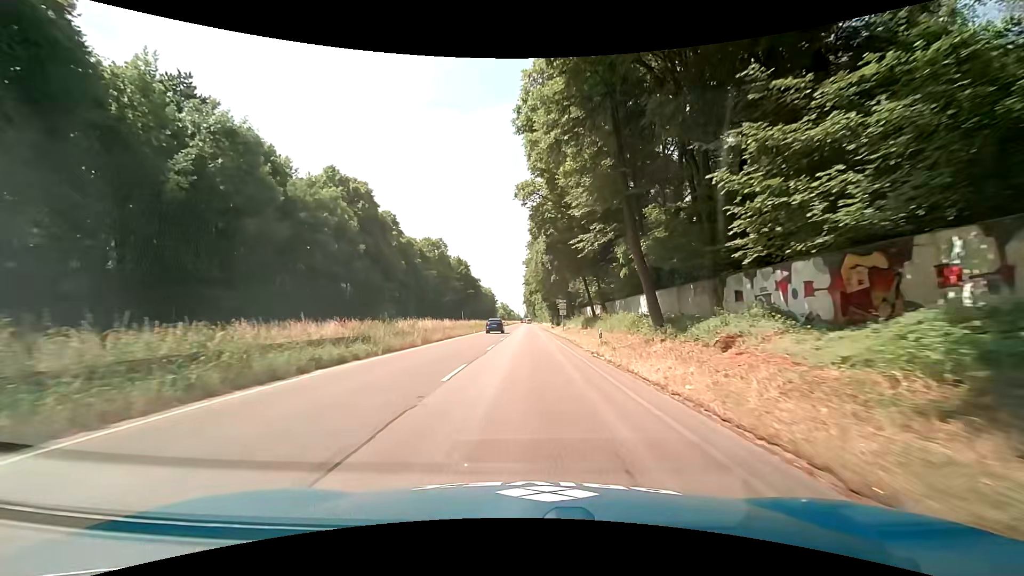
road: trunk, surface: asphalt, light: Day
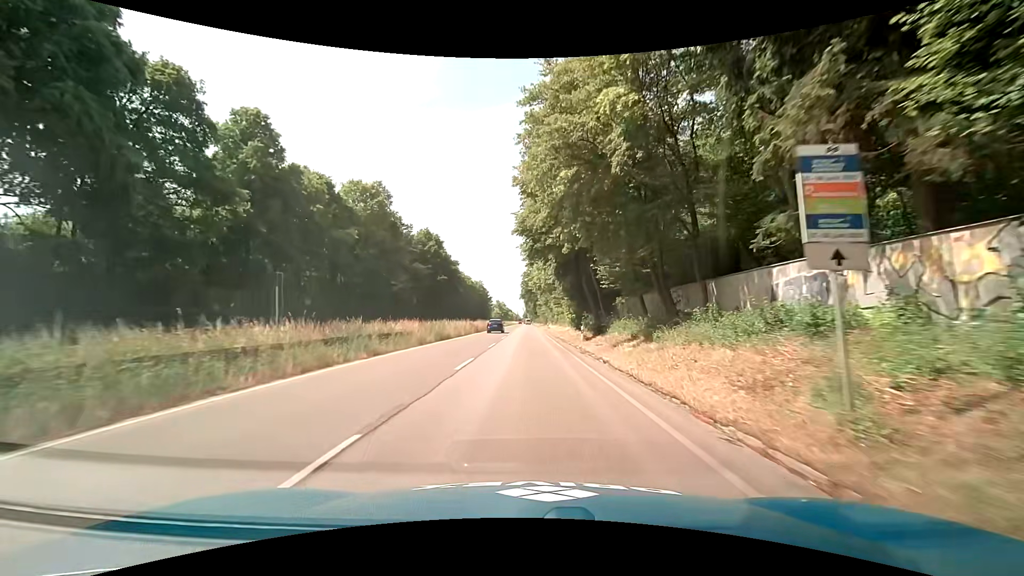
(-0.4, +45.6) m; -1°
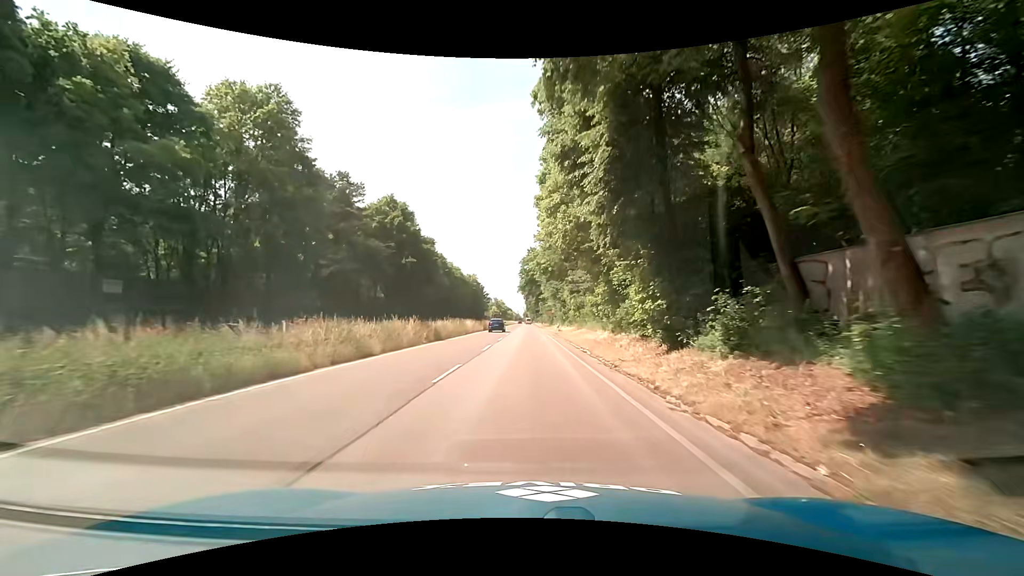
(+0.2, +27.3) m; 0°
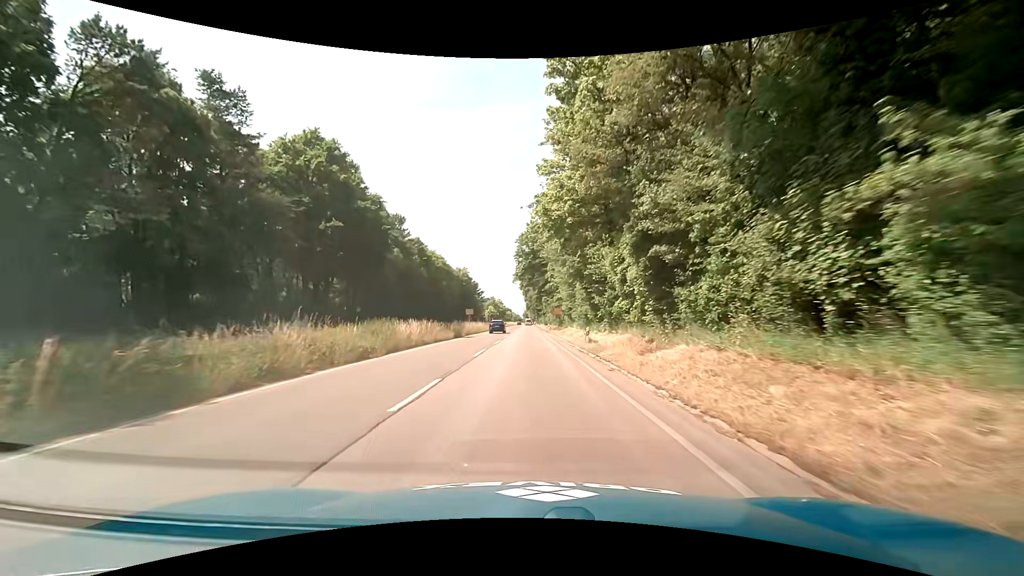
(+0.2, +27.3) m; 0°
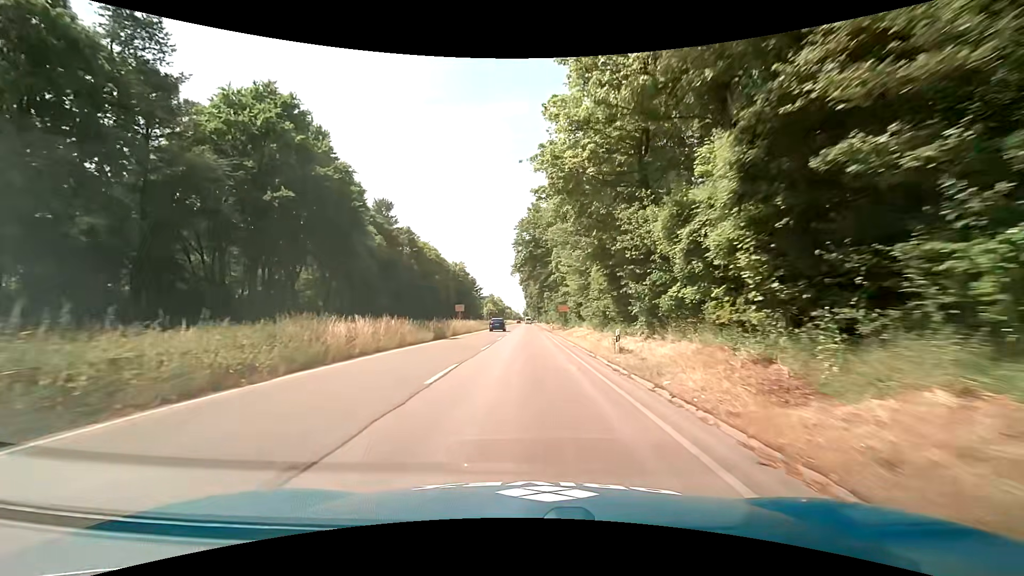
(0.0, +9.1) m; 0°
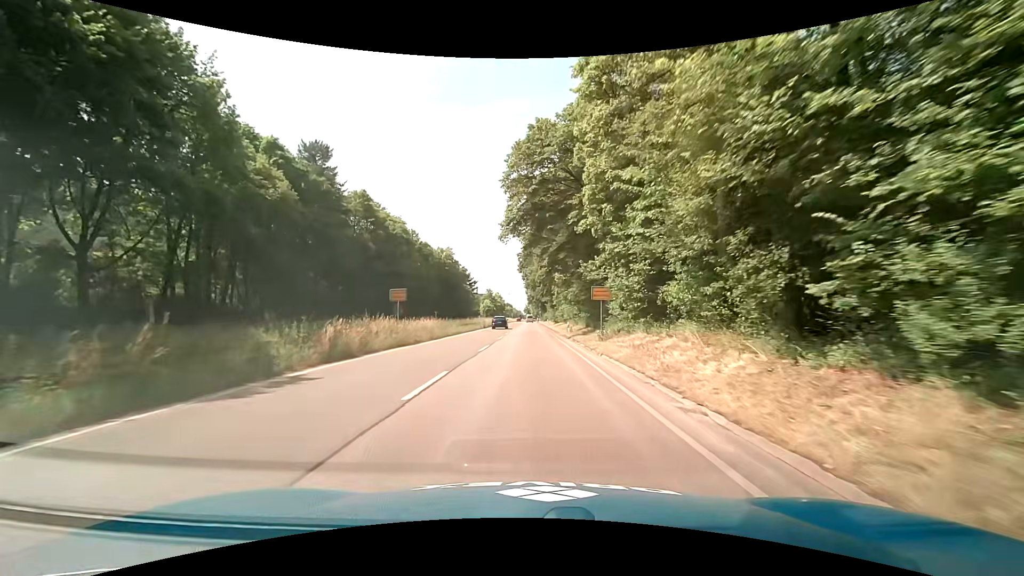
(0.0, +26.3) m; 0°
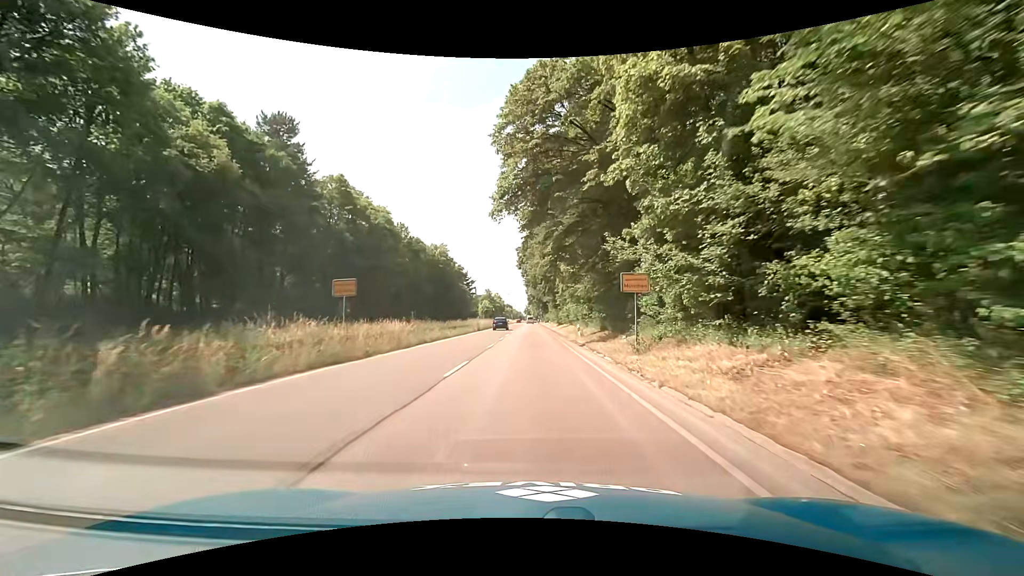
(+0.1, +8.3) m; +1°
